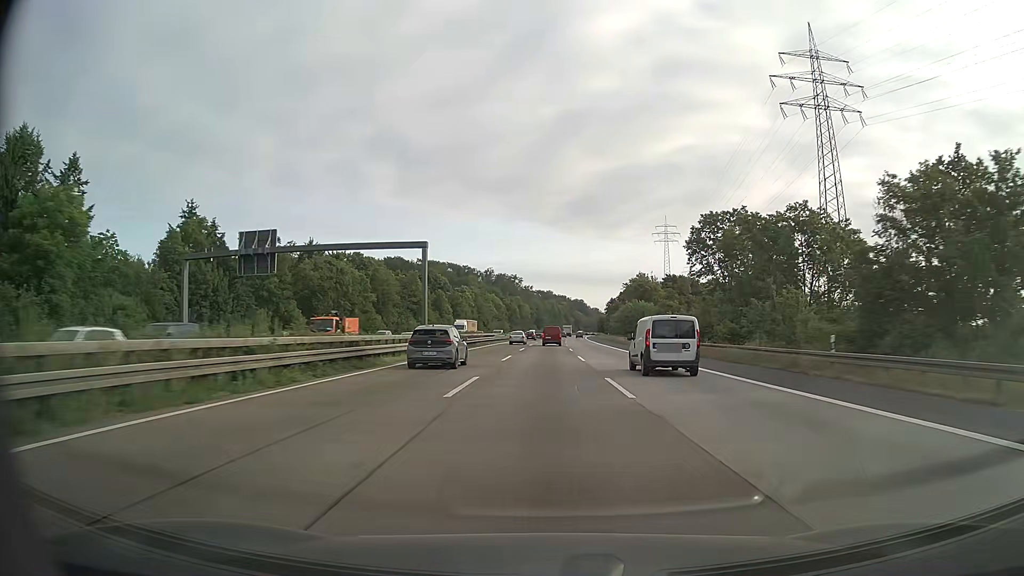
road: motorway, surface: asphalt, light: Day
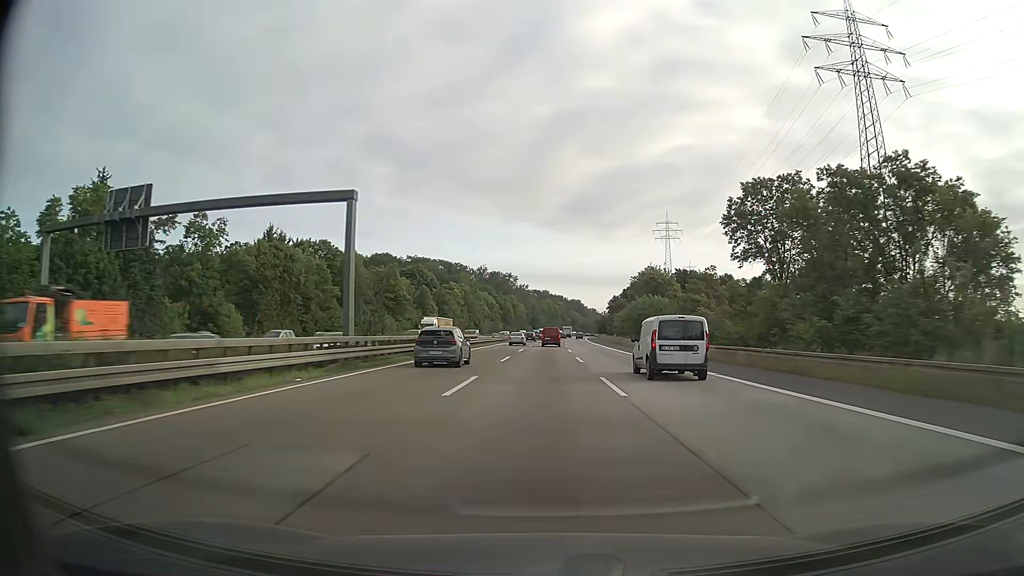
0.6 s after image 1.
(+0.1, +17.4) m; 0°
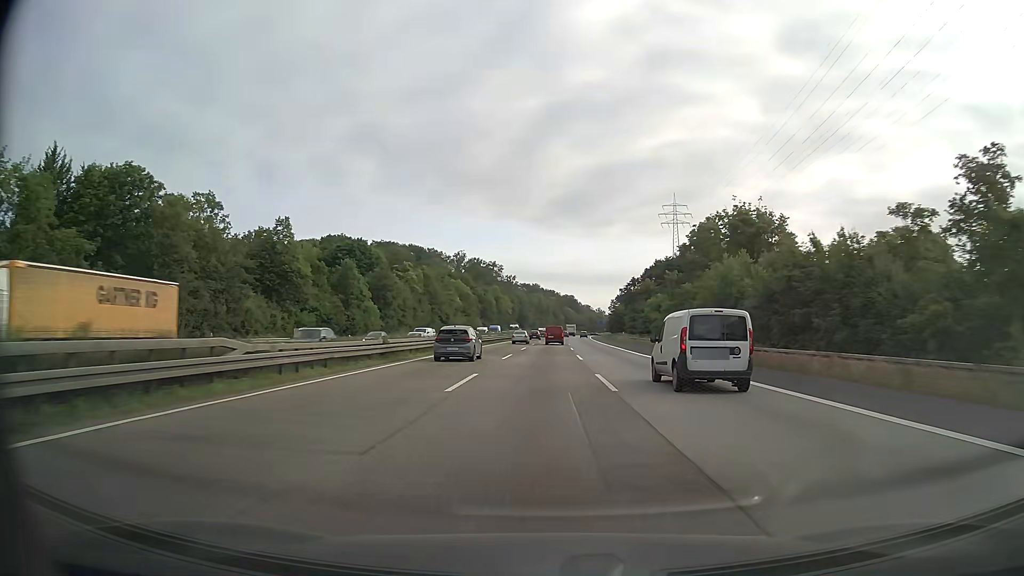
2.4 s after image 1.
(+0.4, +52.7) m; +1°
(0, +10) (0, +20) (0, +30) (0, +40) (0, +50) (+1, +60) (+1, +70) (+1, +80) (+1, +90) (+2, +100) m
